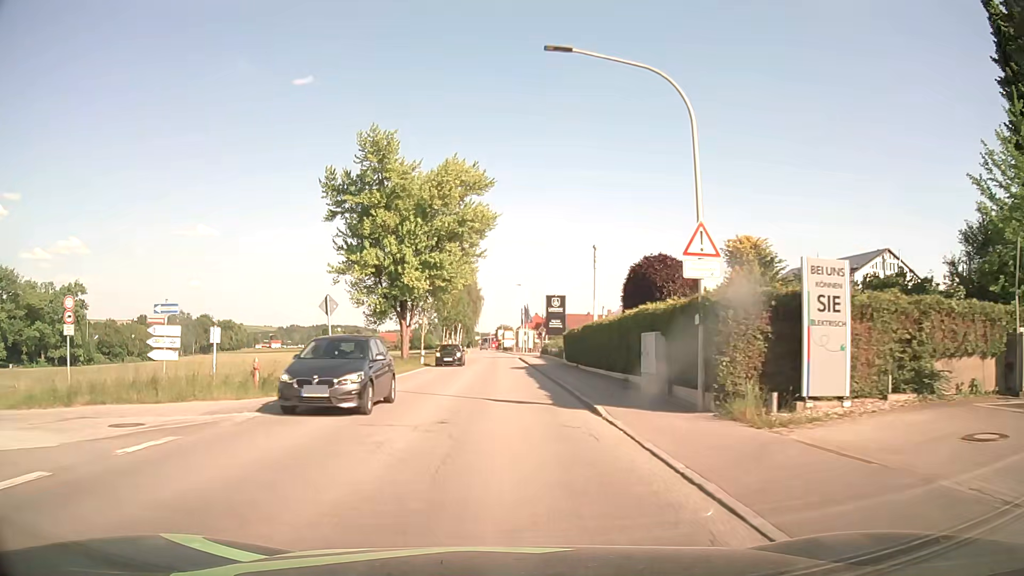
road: secondary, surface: asphalt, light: Day
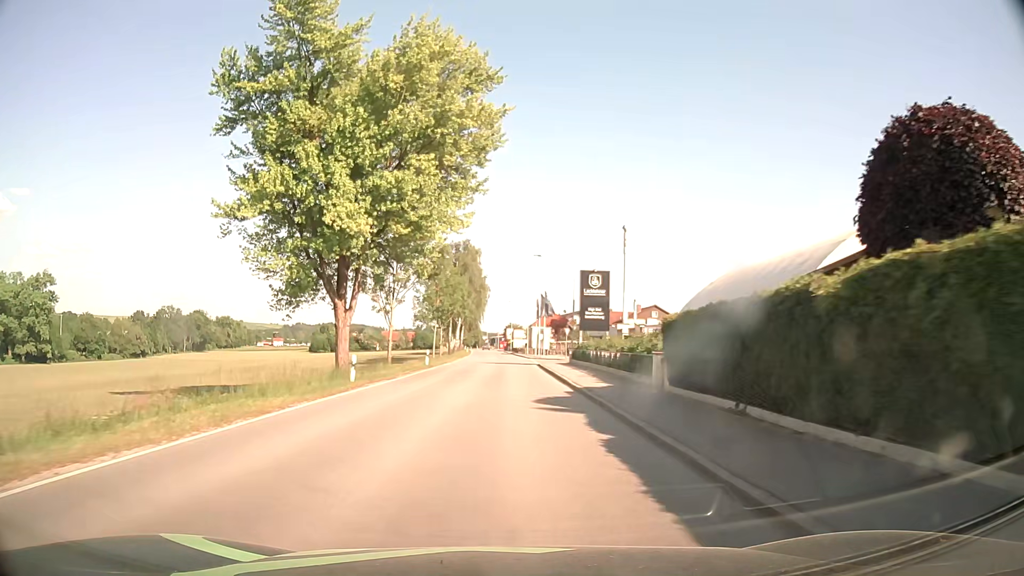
(-0.2, +23.7) m; -1°
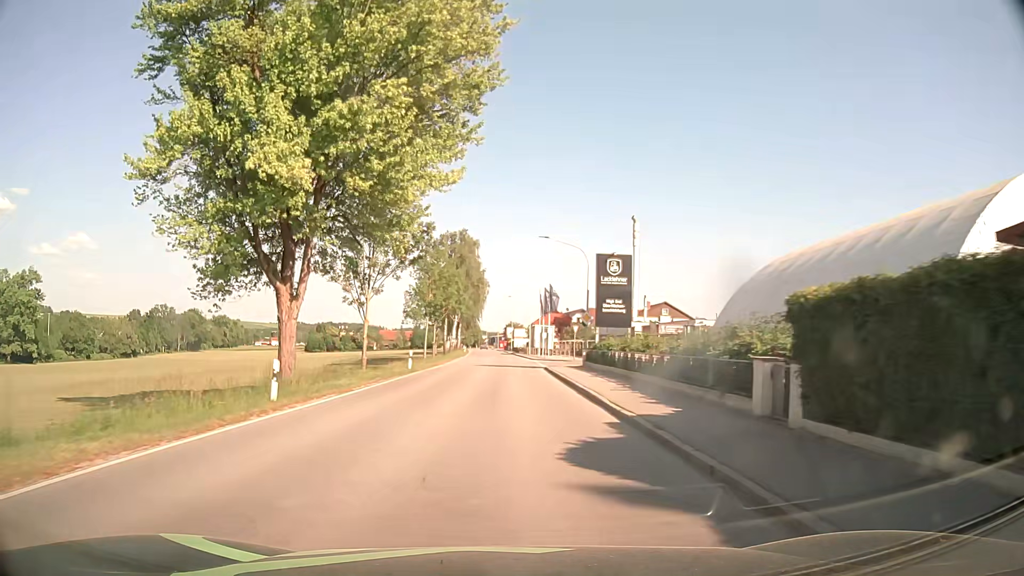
(0.0, +8.0) m; 0°
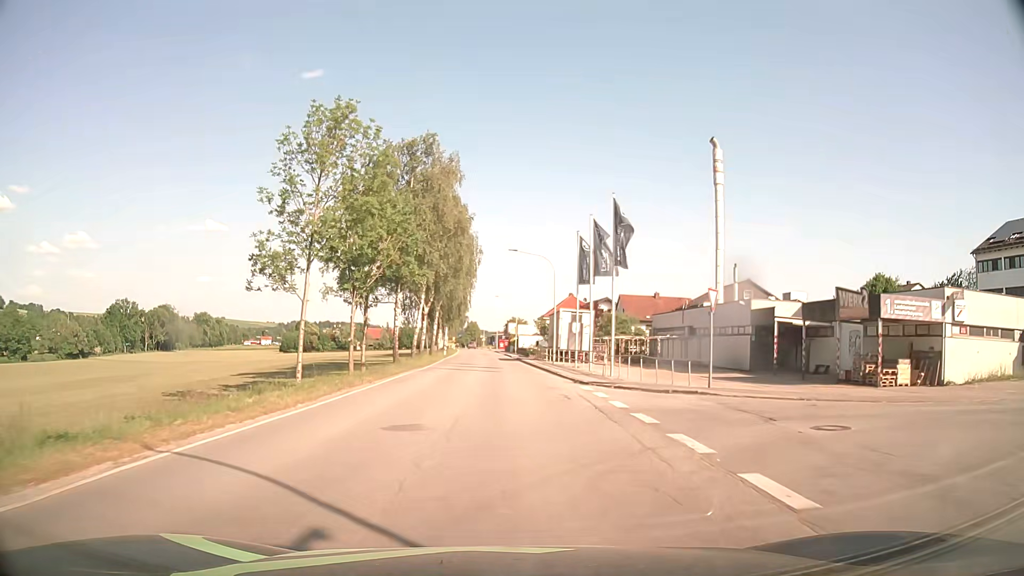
(-0.1, +40.5) m; 0°
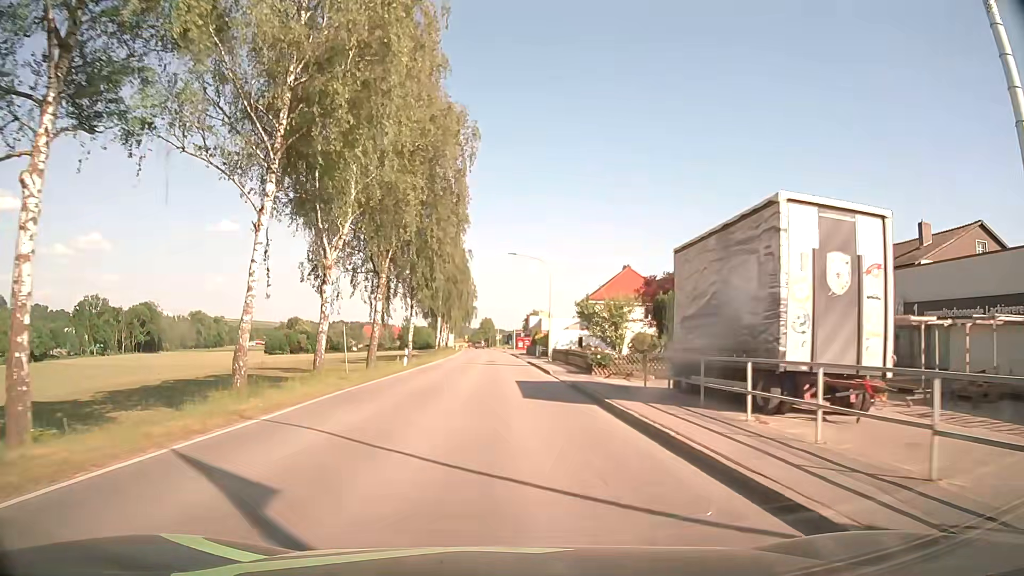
(-0.3, +40.4) m; -1°
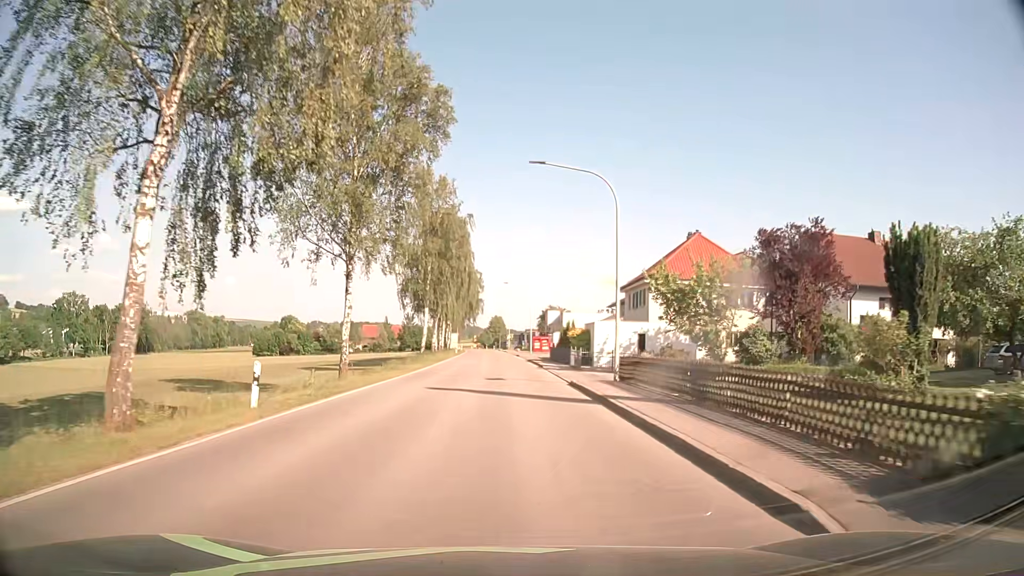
(-0.4, +24.0) m; -1°
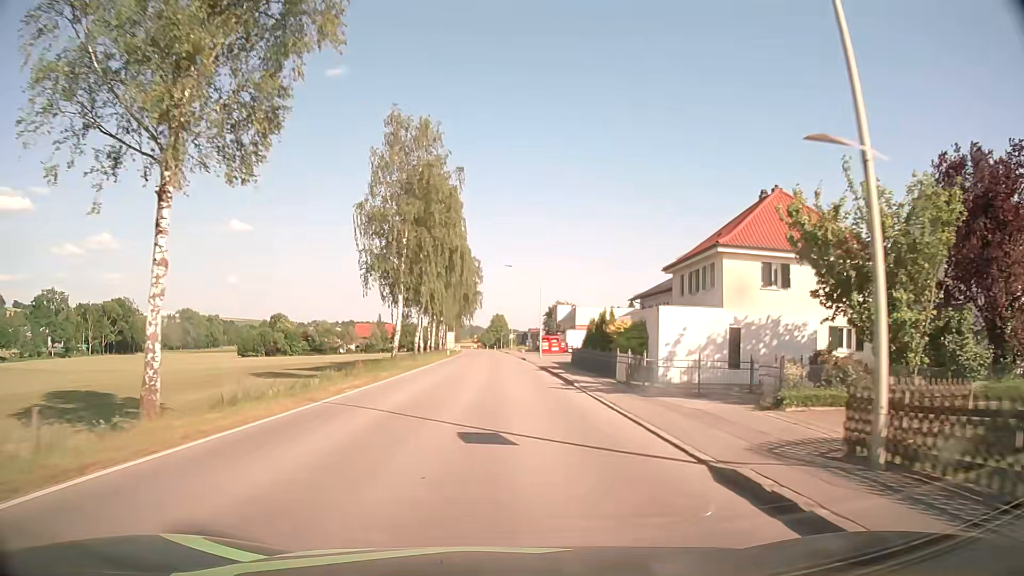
(0.0, +15.9) m; 0°
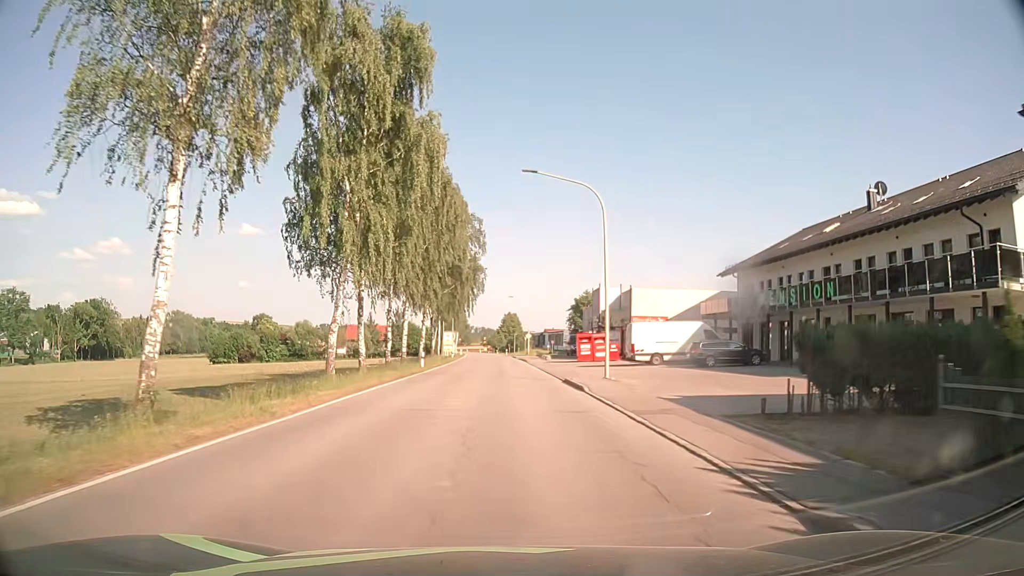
(-0.3, +31.9) m; -1°
(0, +10) (0, +20) (0, +30) (0, +40) (0, +50) (0, +60) (-1, +70) (-1, +80) (-1, +90) (-2, +100) m
